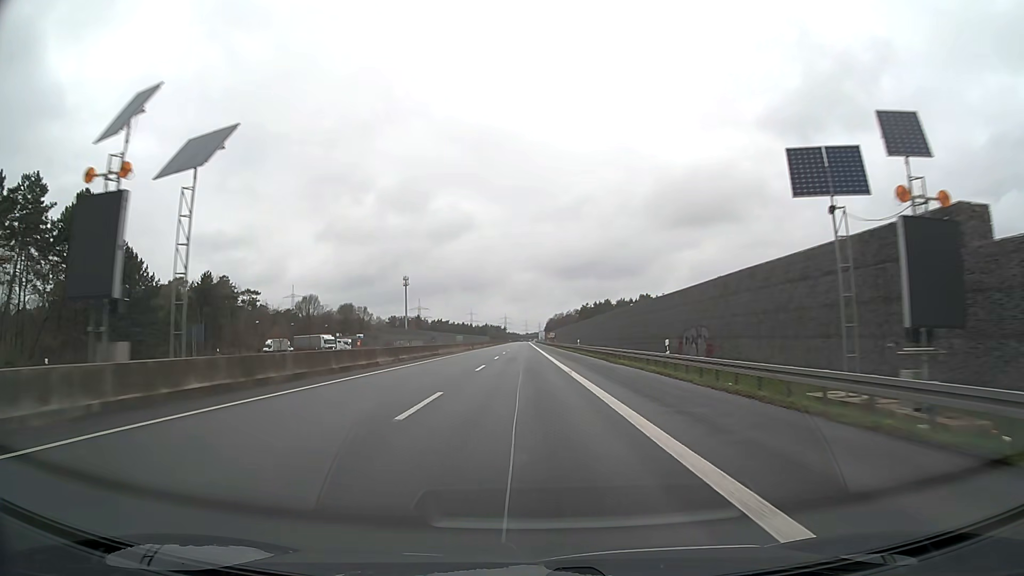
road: motorway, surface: asphalt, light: Day
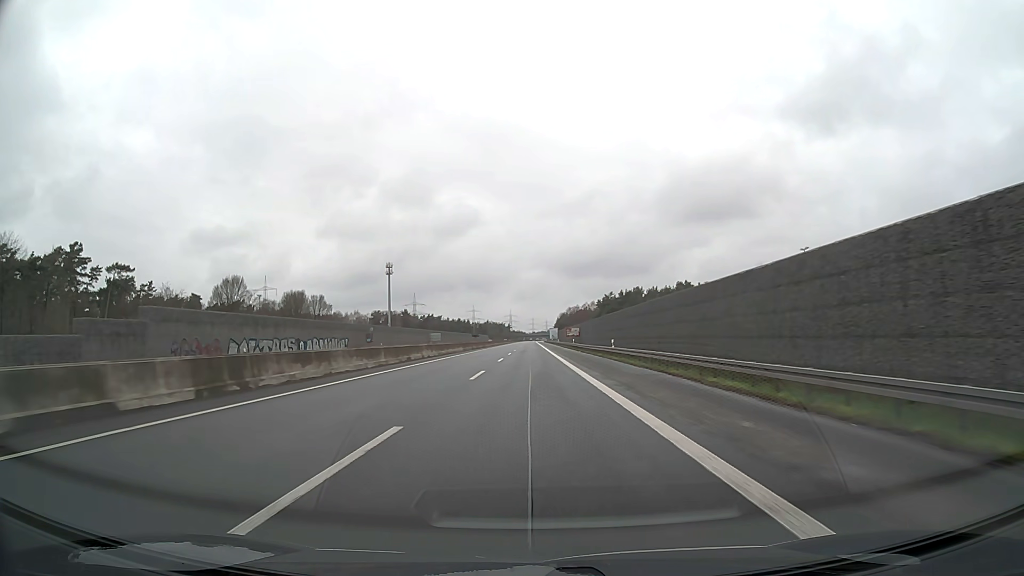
(-0.5, +79.0) m; -1°
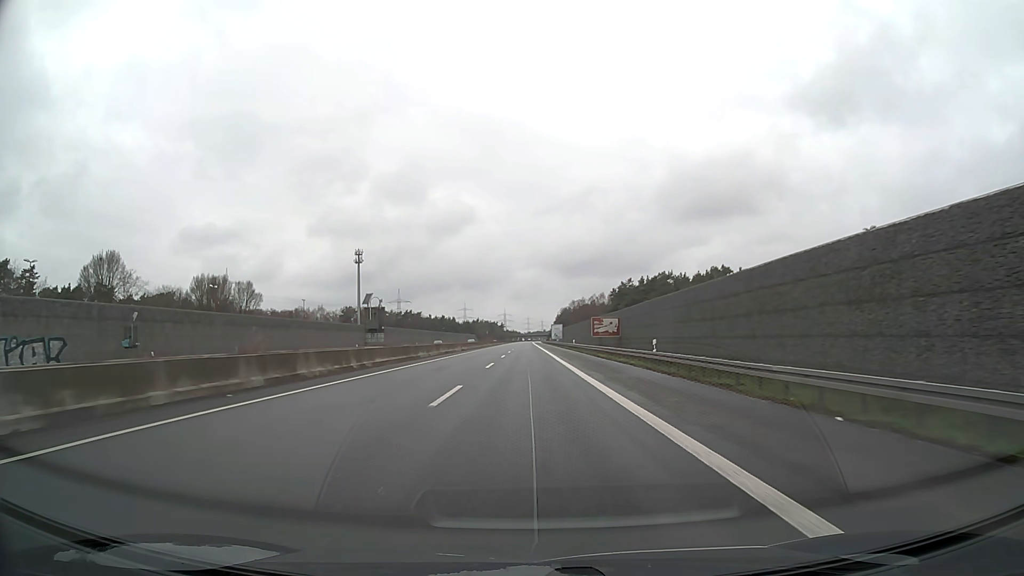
(+0.1, +63.2) m; 0°
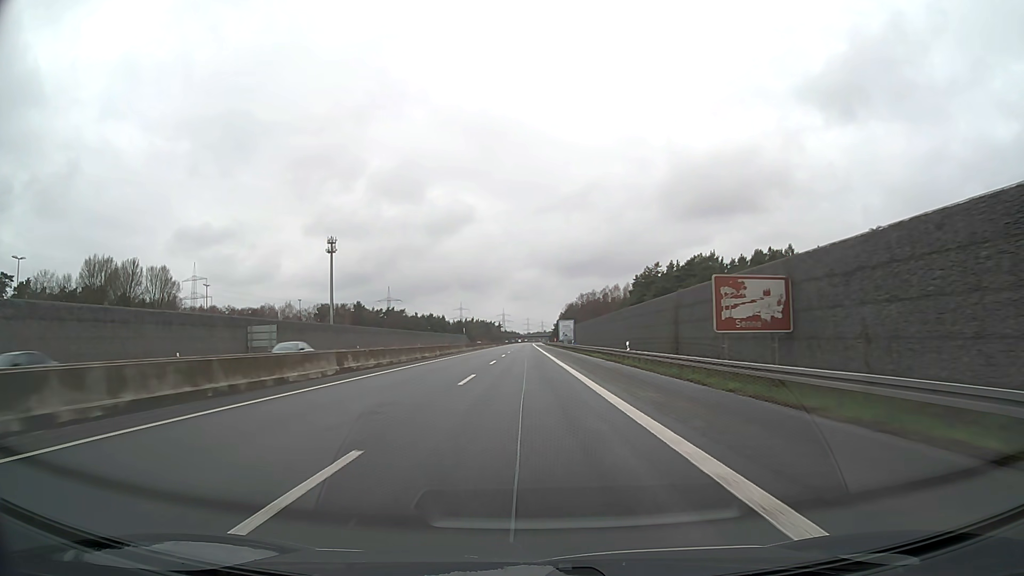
(+0.1, +47.4) m; 0°
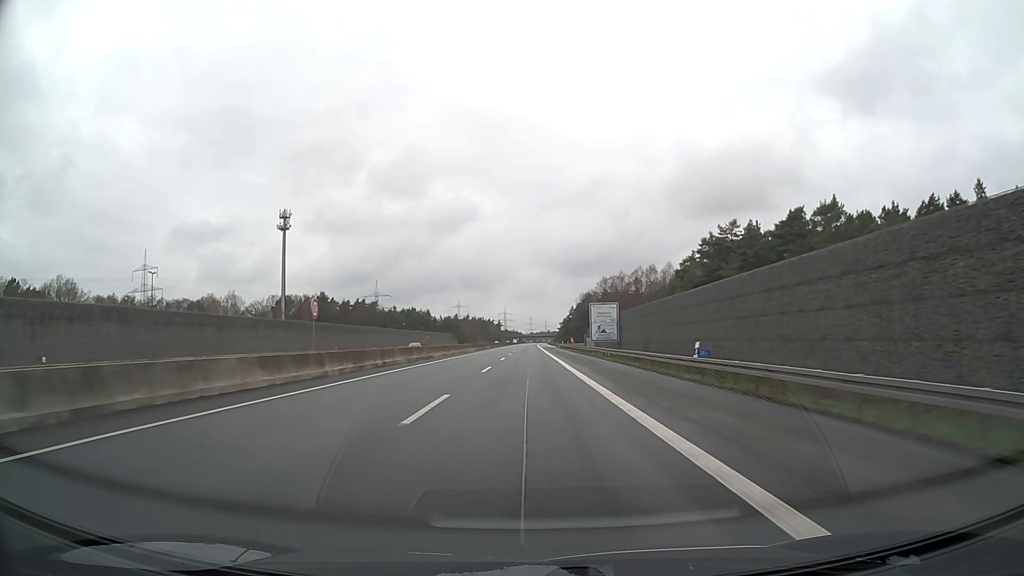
(-0.2, +63.2) m; 0°
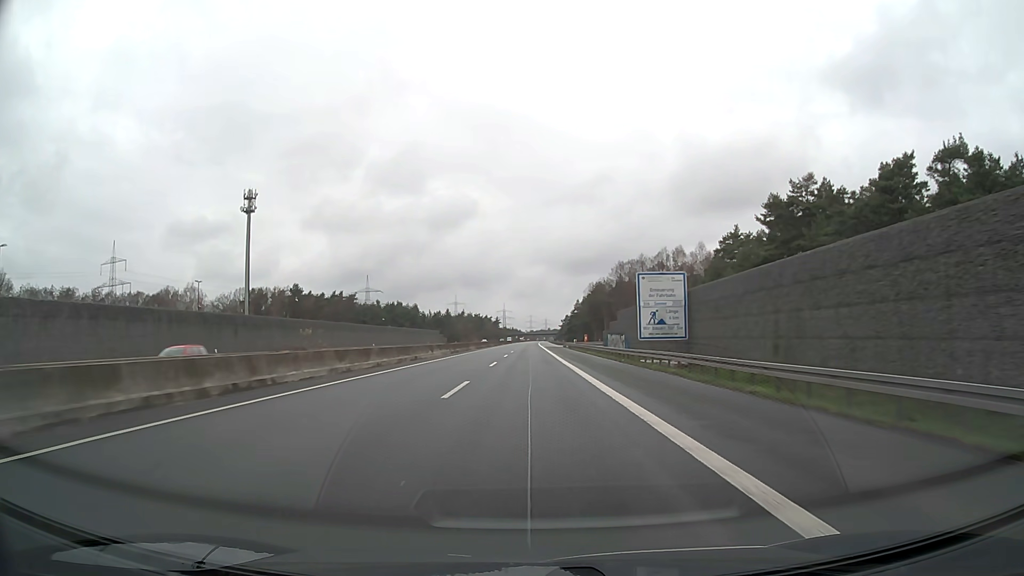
(0.0, +31.6) m; 0°
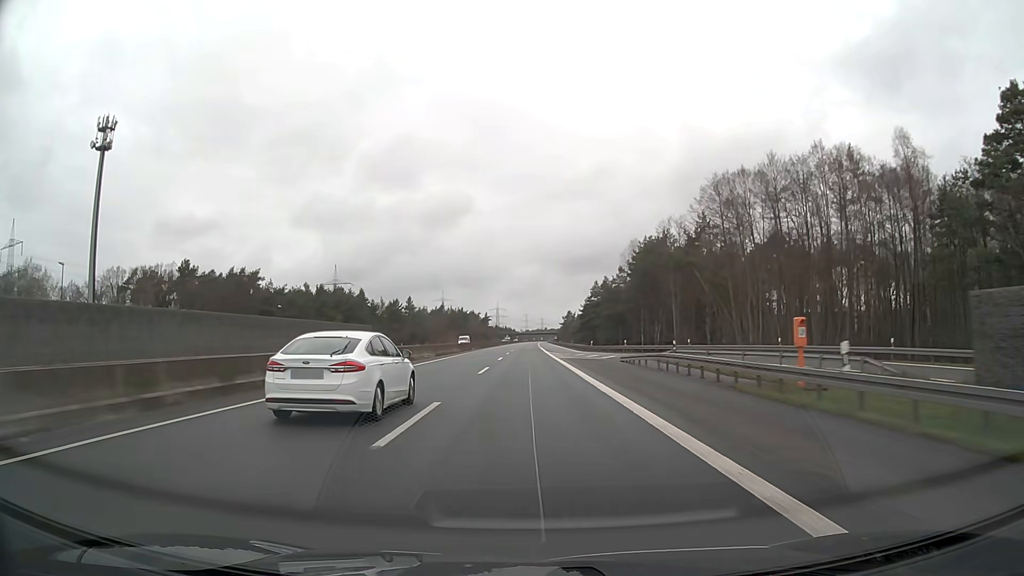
(+0.1, +79.0) m; 0°
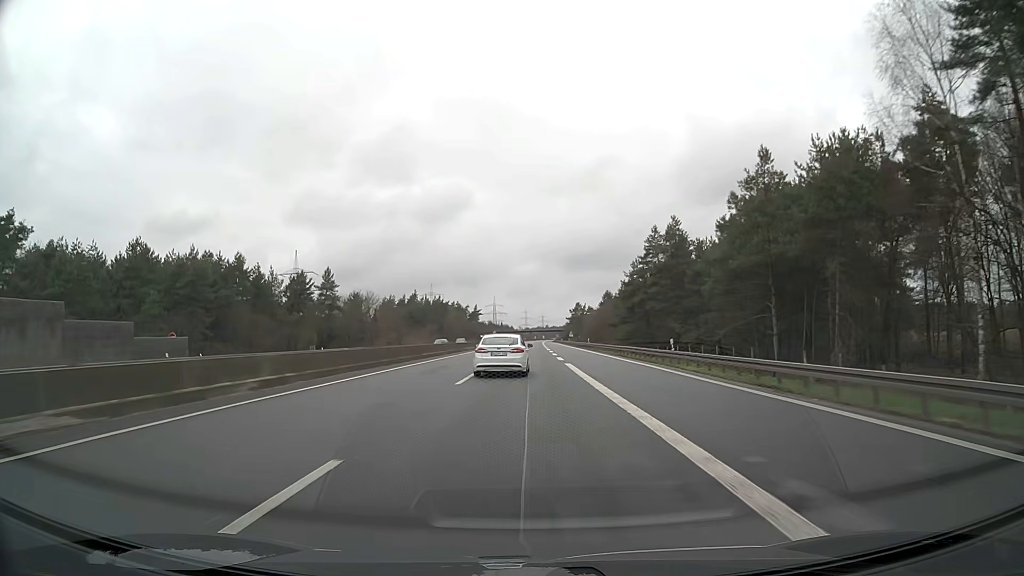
(+0.2, +79.2) m; 0°
(0, +10) (0, +20) (0, +30) (0, +40) (0, +50) (0, +60) (0, +70) (0, +80) (+1, +90) (+1, +100) m
